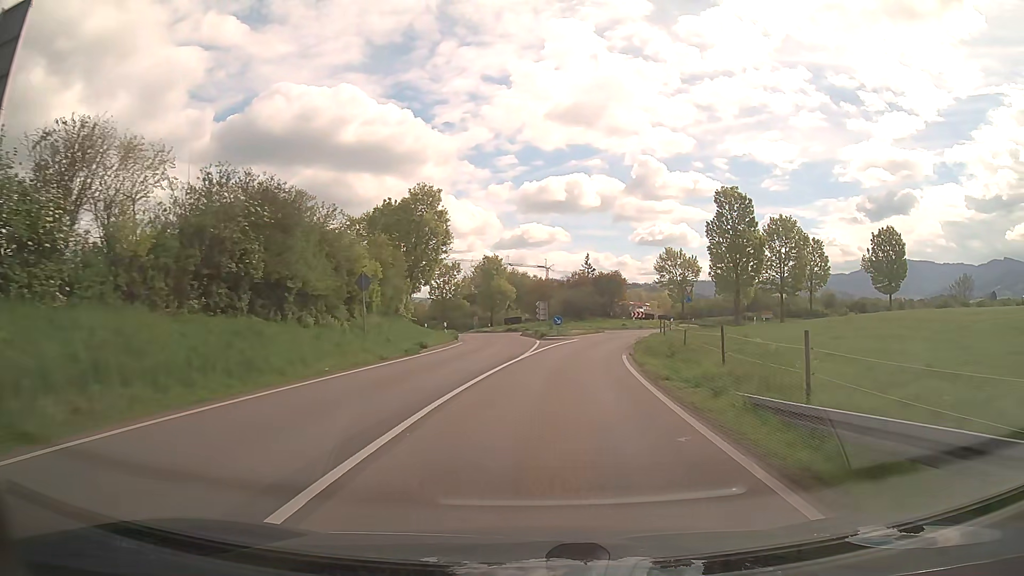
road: secondary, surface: asphalt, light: Day
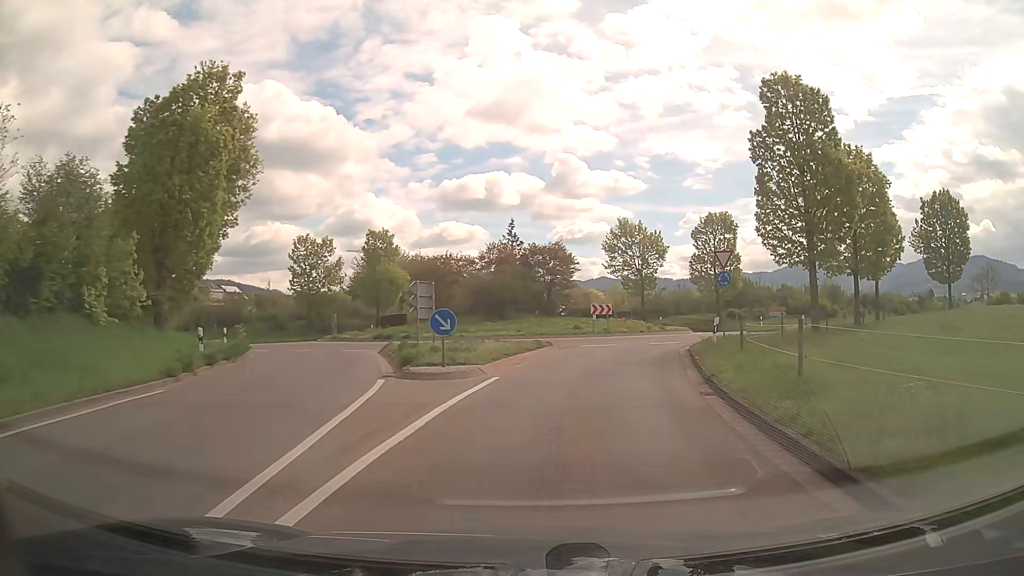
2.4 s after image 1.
(+1.5, +25.7) m; +7°
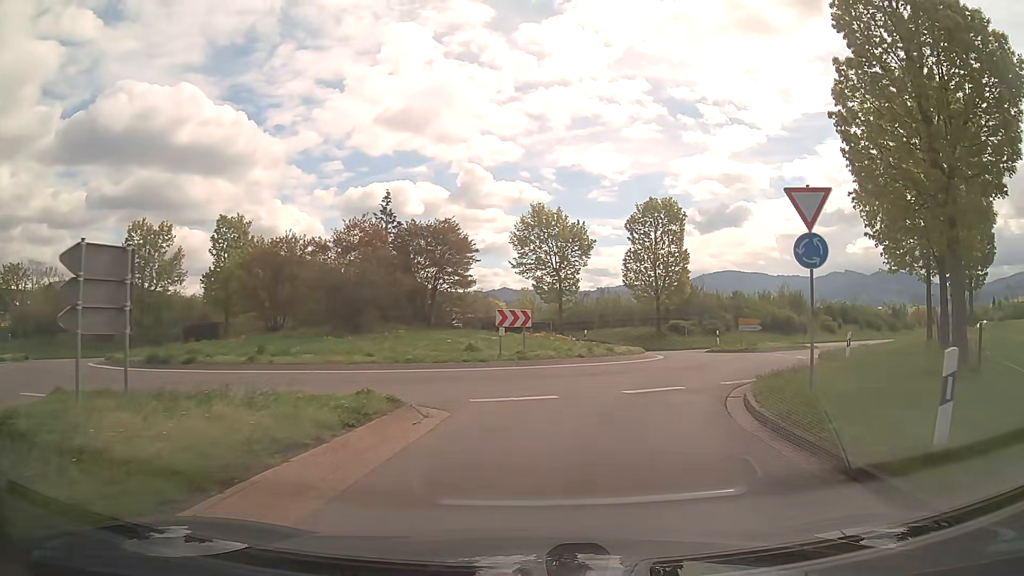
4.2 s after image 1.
(+0.9, +14.5) m; +8°
(+1, +10) (+5, +19) (+9, +28) (+8, +38) (+2, +46) (-8, +48) (-17, +45) (-25, +38) (-33, +32) (-41, +27) m
